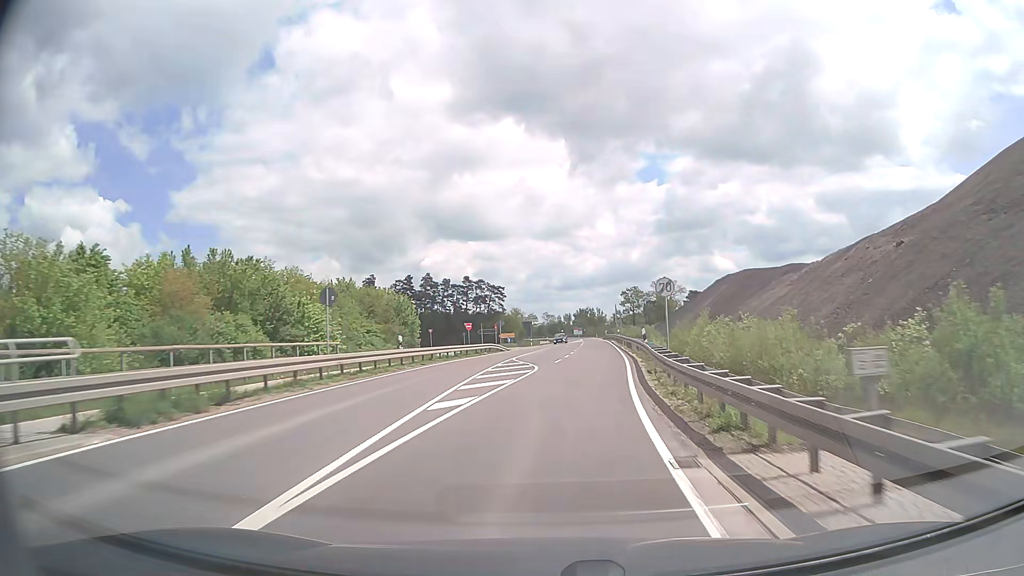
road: tertiary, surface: asphalt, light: Day
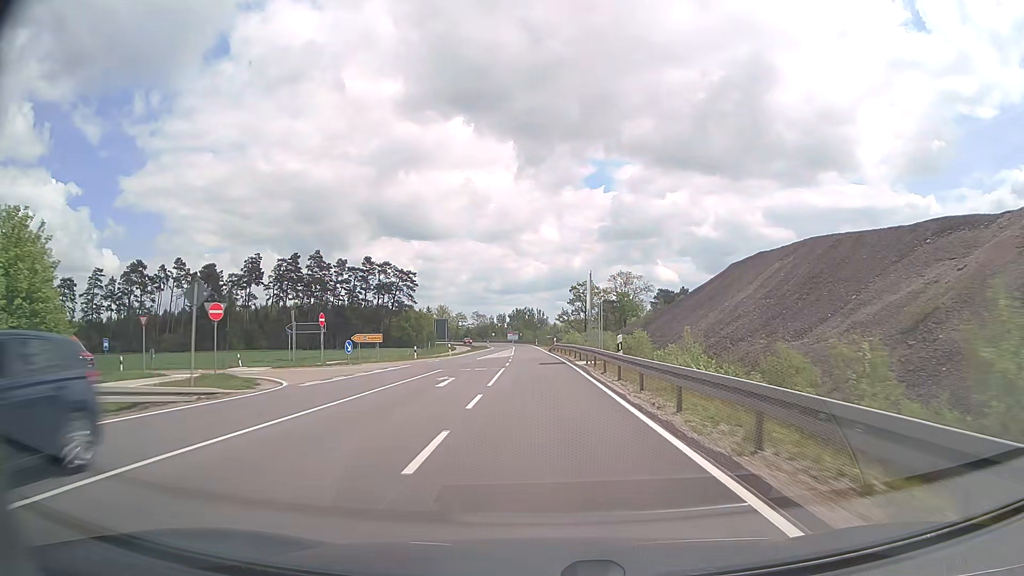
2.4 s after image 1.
(+3.3, +47.1) m; +5°
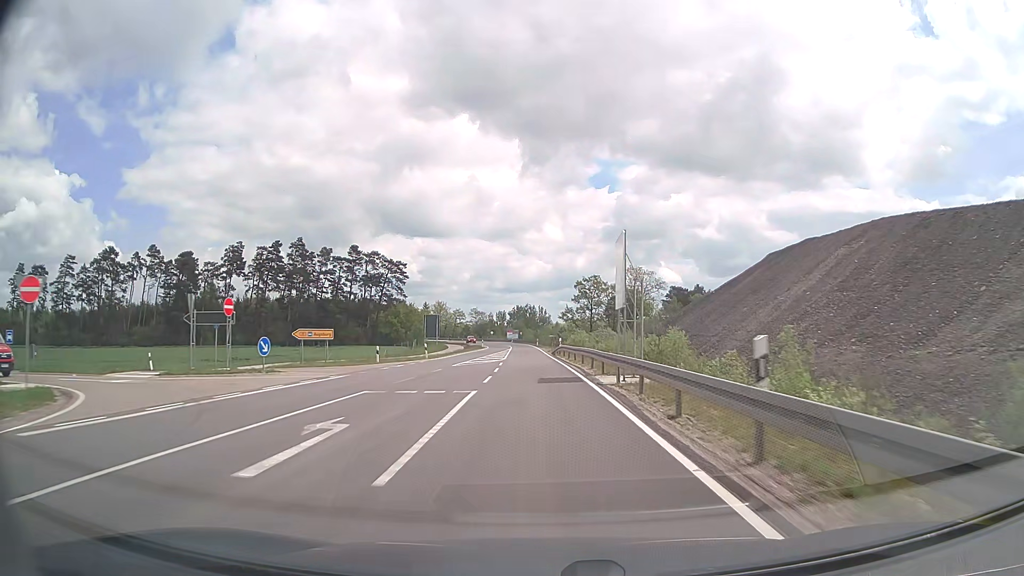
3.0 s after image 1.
(0.0, +12.8) m; 0°
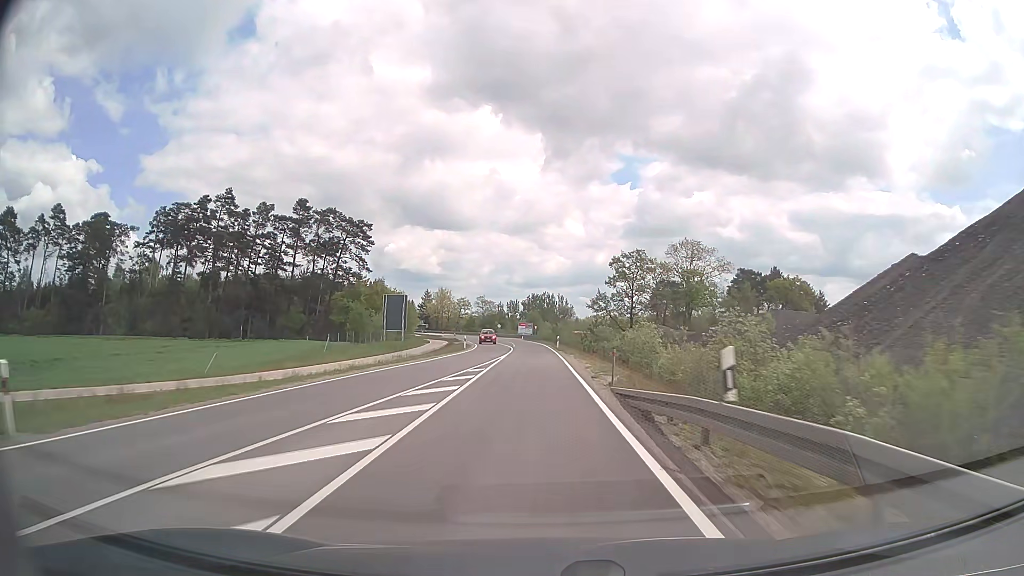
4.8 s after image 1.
(-0.5, +39.2) m; -1°
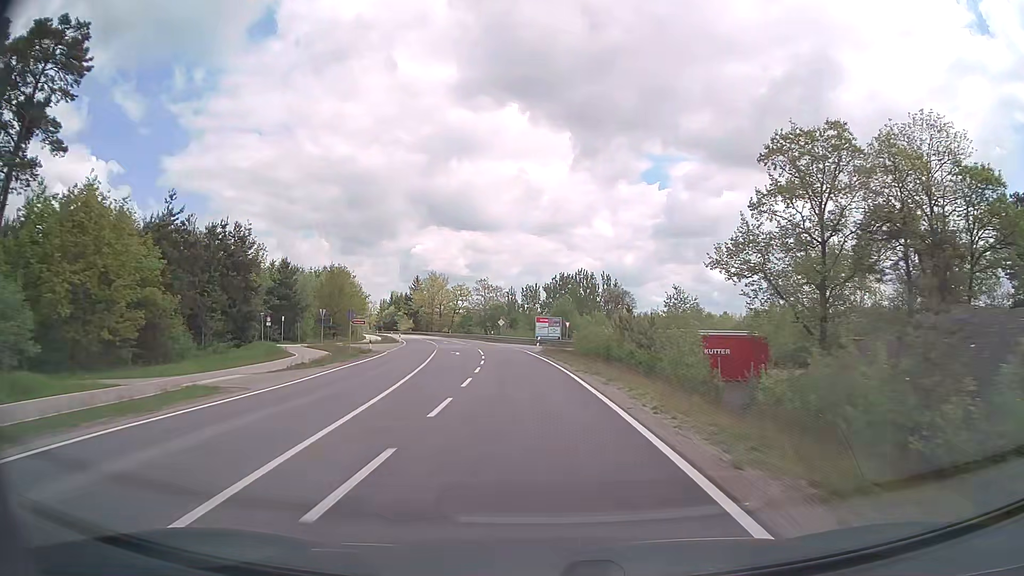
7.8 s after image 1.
(-1.1, +65.4) m; -2°
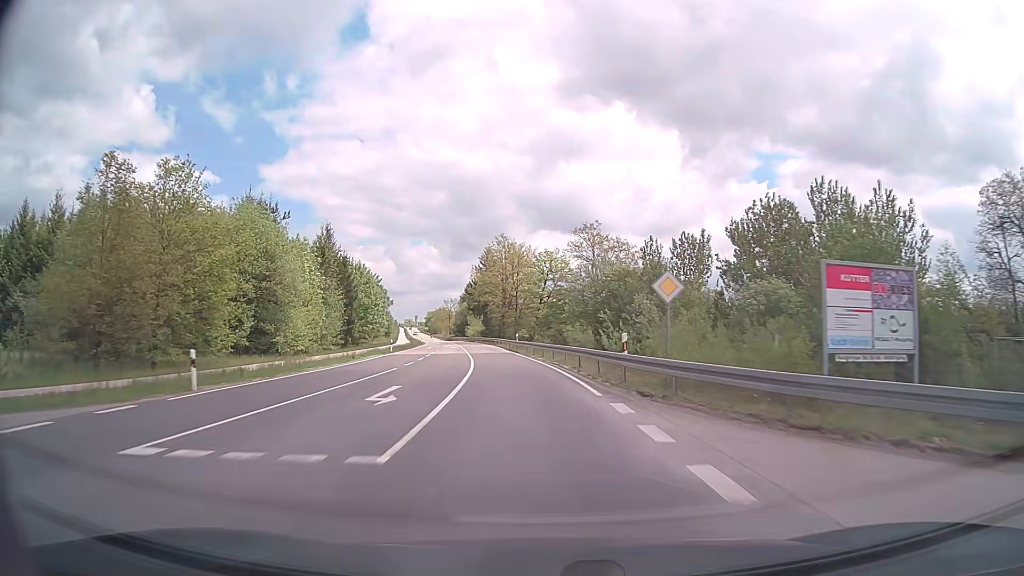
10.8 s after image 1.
(-5.2, +65.7) m; -9°
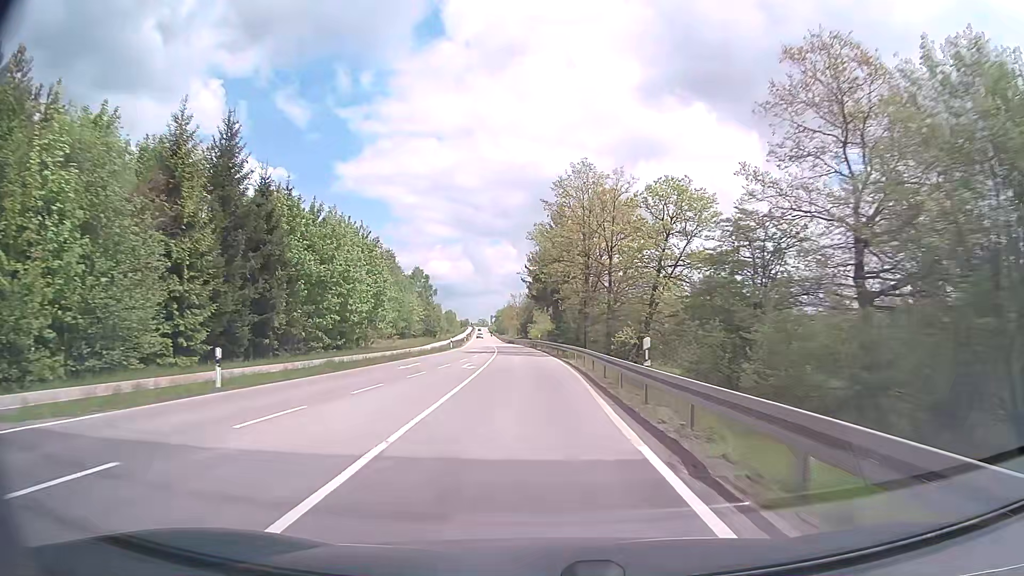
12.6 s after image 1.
(-2.6, +39.9) m; -7°
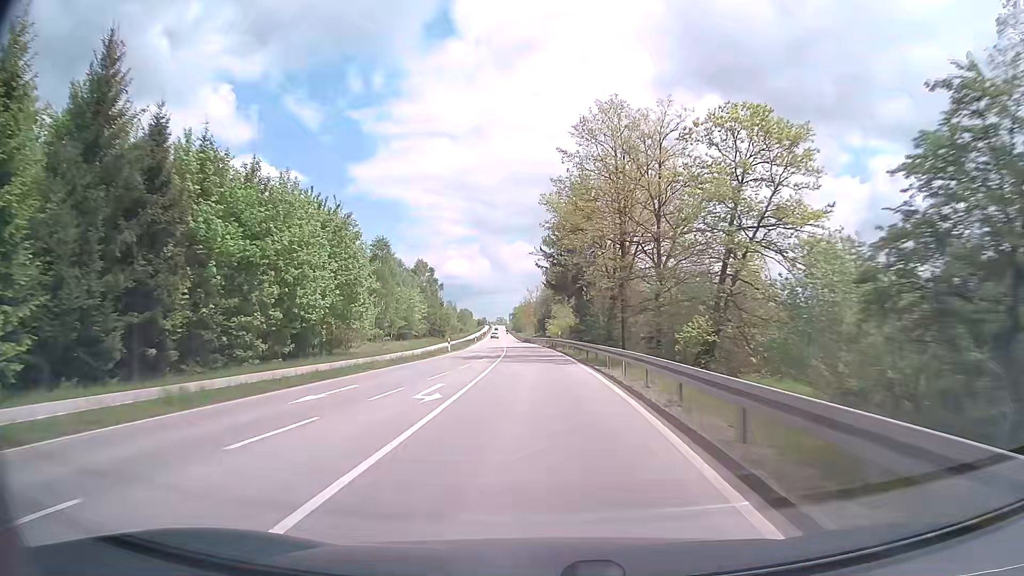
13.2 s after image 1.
(-0.2, +13.5) m; -2°
(0, +10) (0, +20) (0, +30) (-1, +40) (-1, +50) (-1, +60) (-2, +70) (-2, +80) (-3, +90) (-4, +100) m
